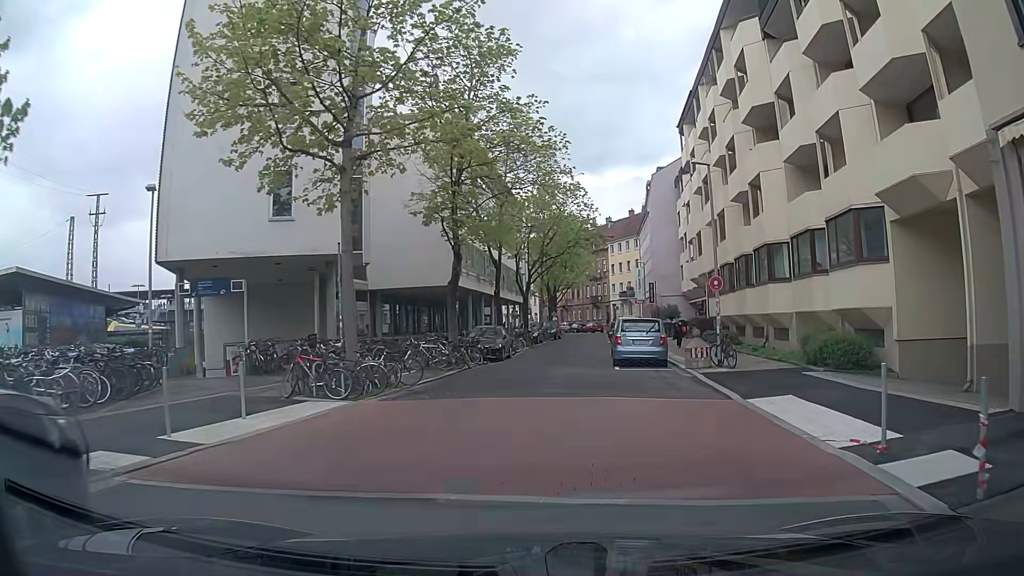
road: residential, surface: asphalt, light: Day
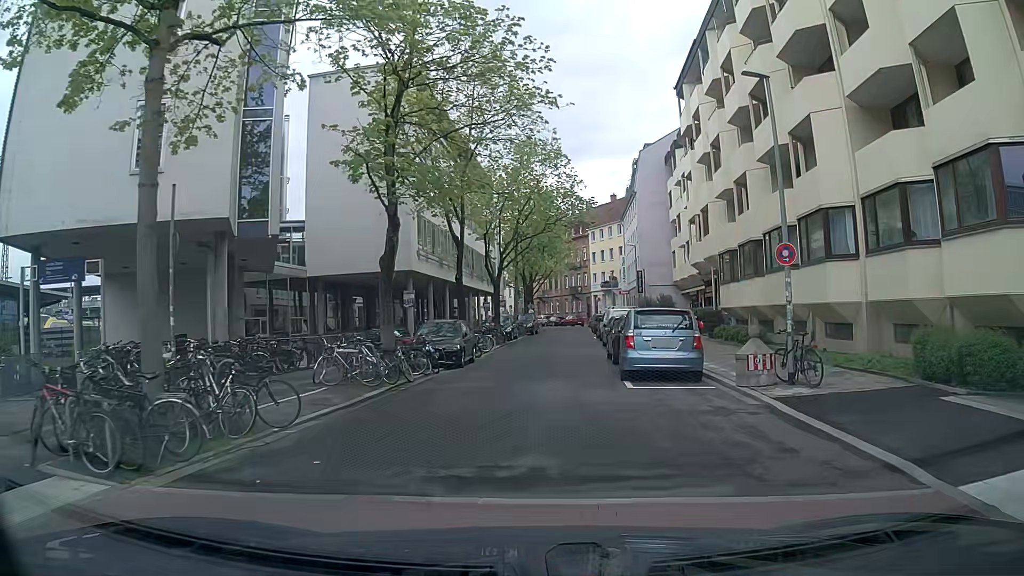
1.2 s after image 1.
(+0.3, +7.4) m; +4°
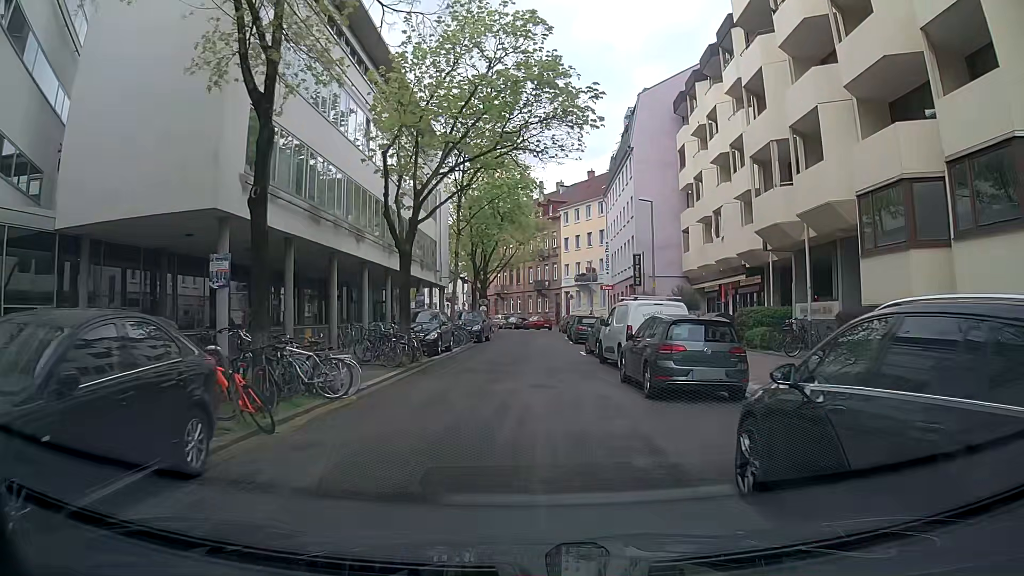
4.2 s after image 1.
(+0.3, +18.1) m; +4°
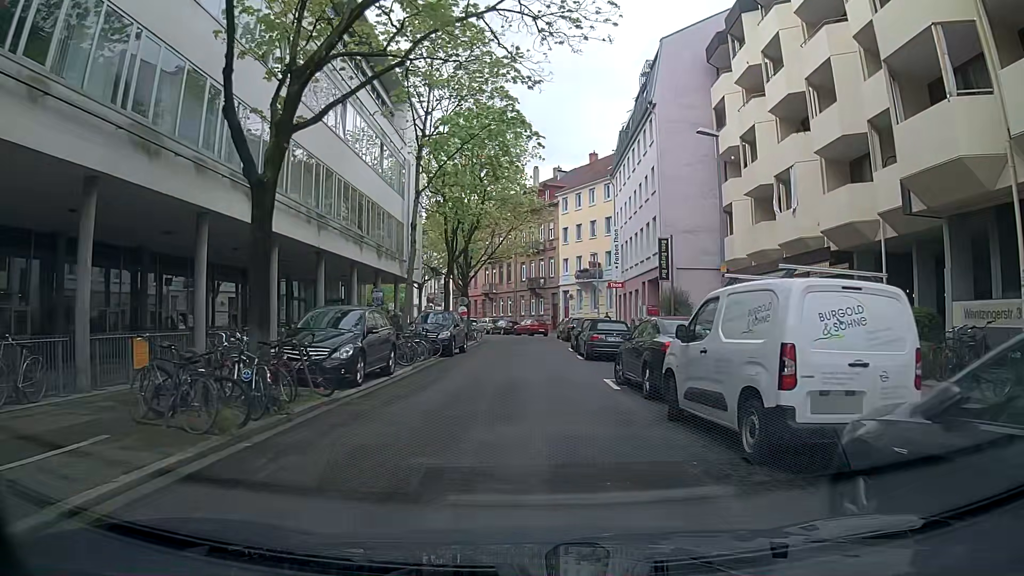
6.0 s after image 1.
(-0.6, +10.6) m; -1°
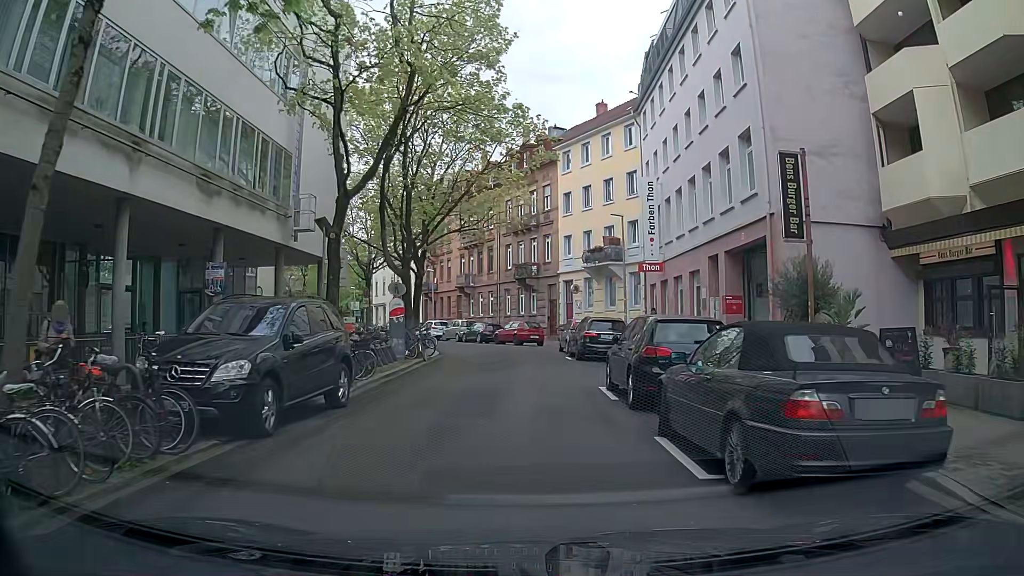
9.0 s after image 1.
(+0.1, +17.6) m; +1°
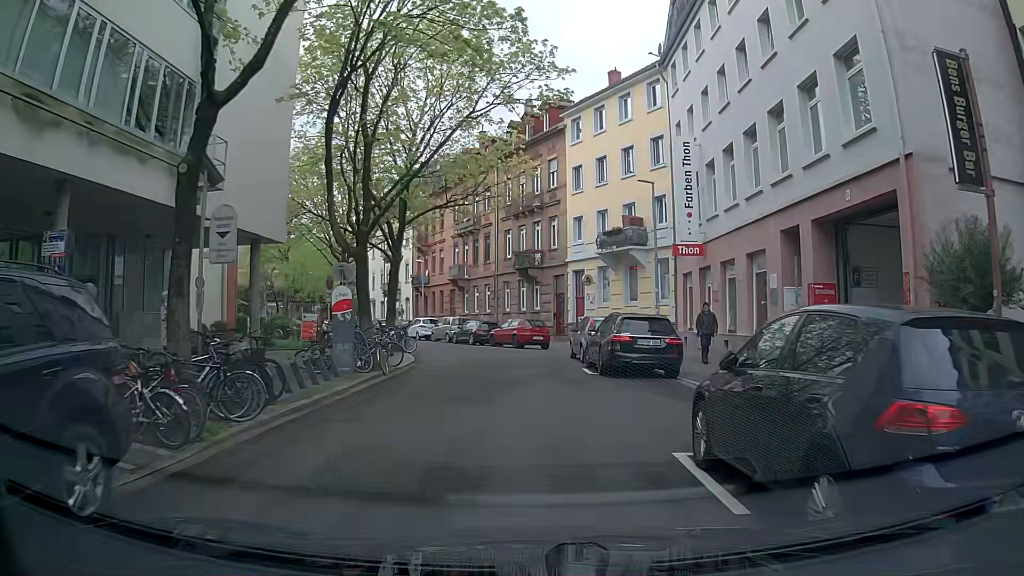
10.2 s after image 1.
(0.0, +7.0) m; 0°
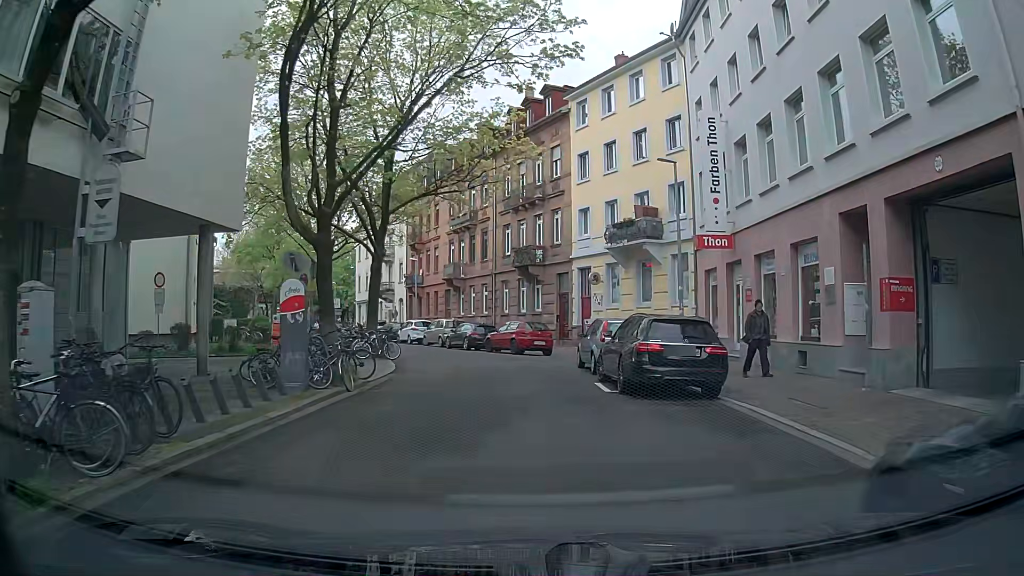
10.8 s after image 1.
(0.0, +3.5) m; -1°
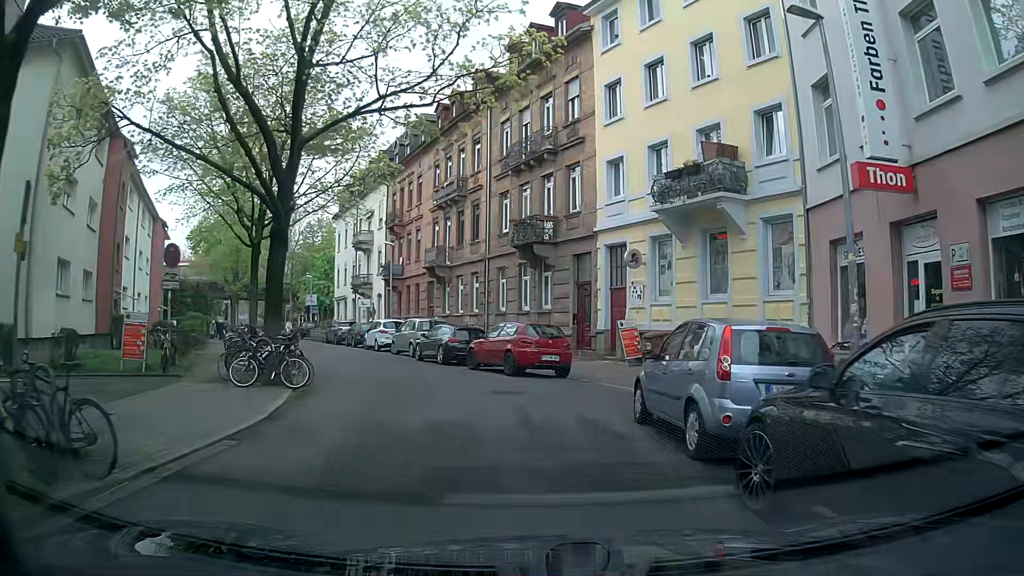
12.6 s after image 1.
(+0.1, +10.4) m; +2°
